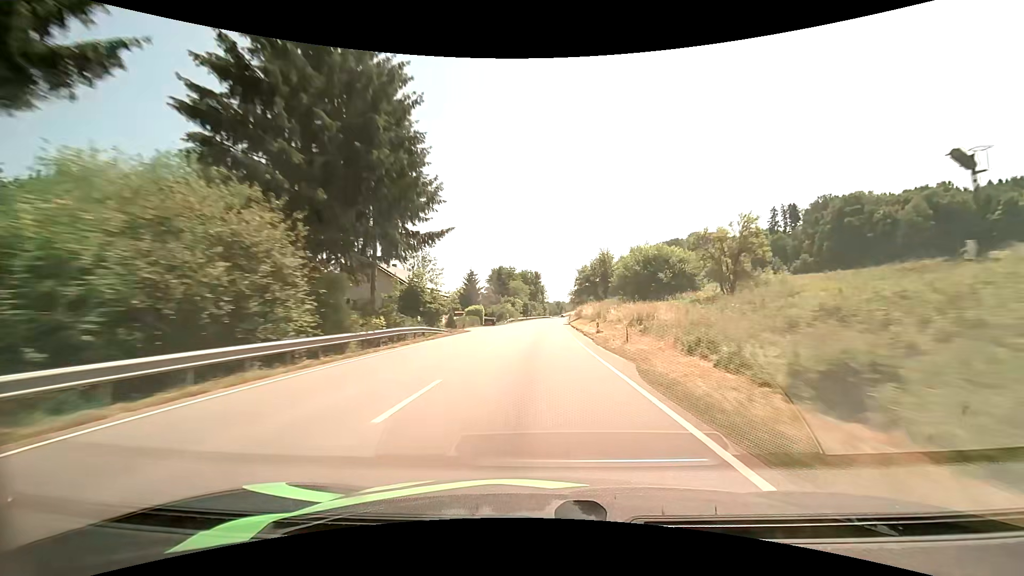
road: primary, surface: asphalt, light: Day
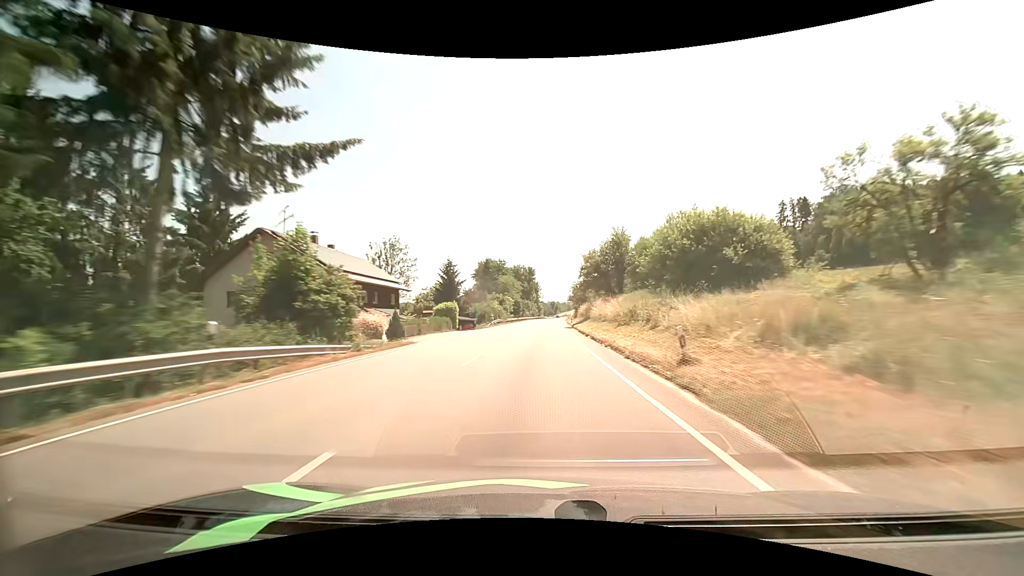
(+0.1, +17.5) m; +1°
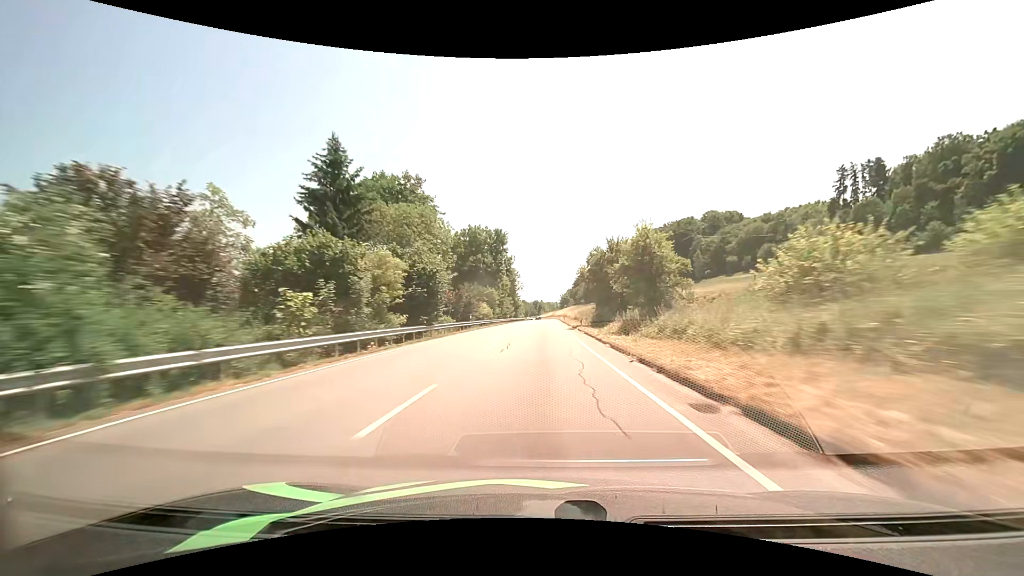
(+1.3, +68.5) m; +2°
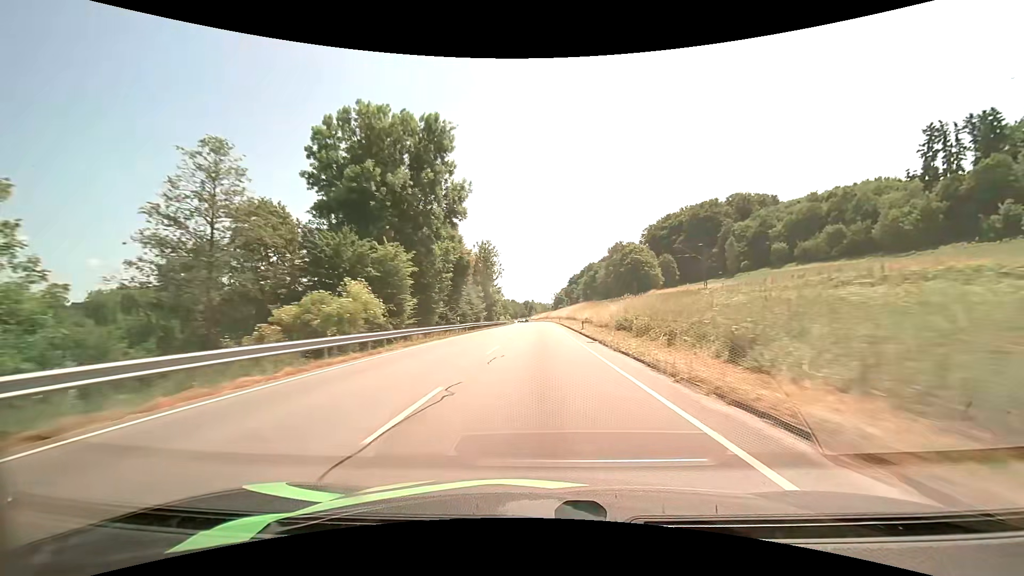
(+0.4, +49.1) m; +1°
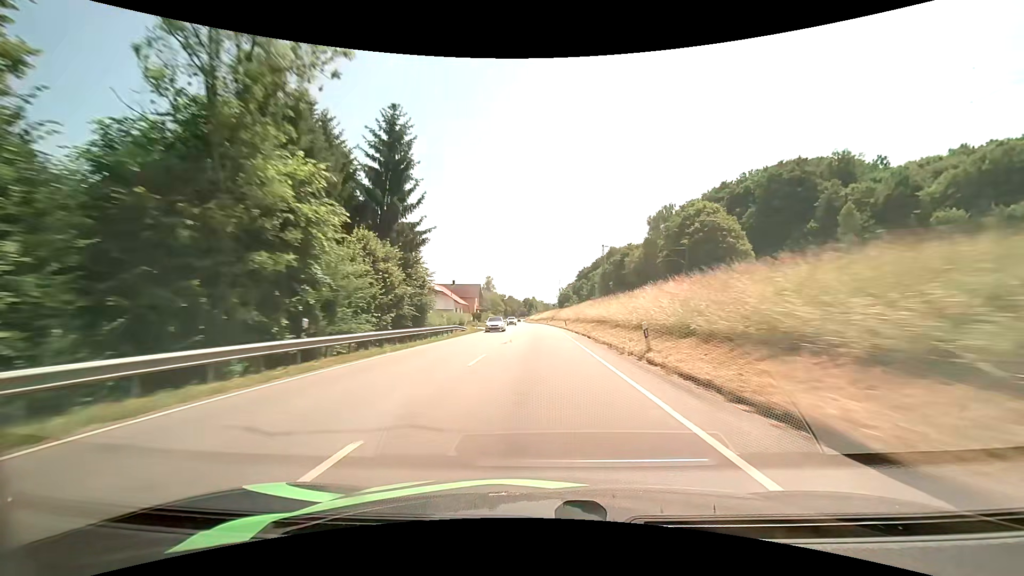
(+0.2, +65.2) m; 0°
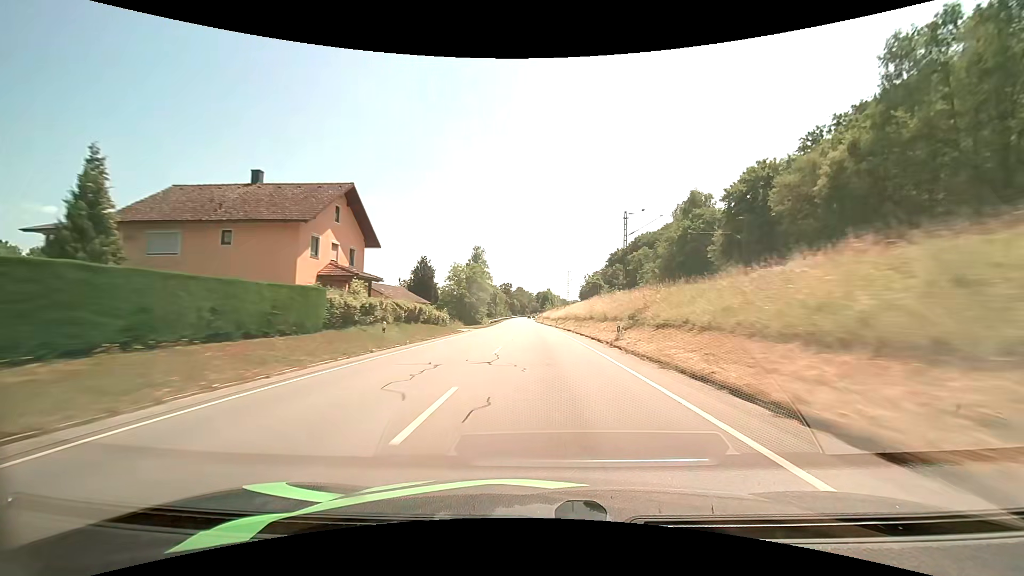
(-1.3, +81.9) m; -2°
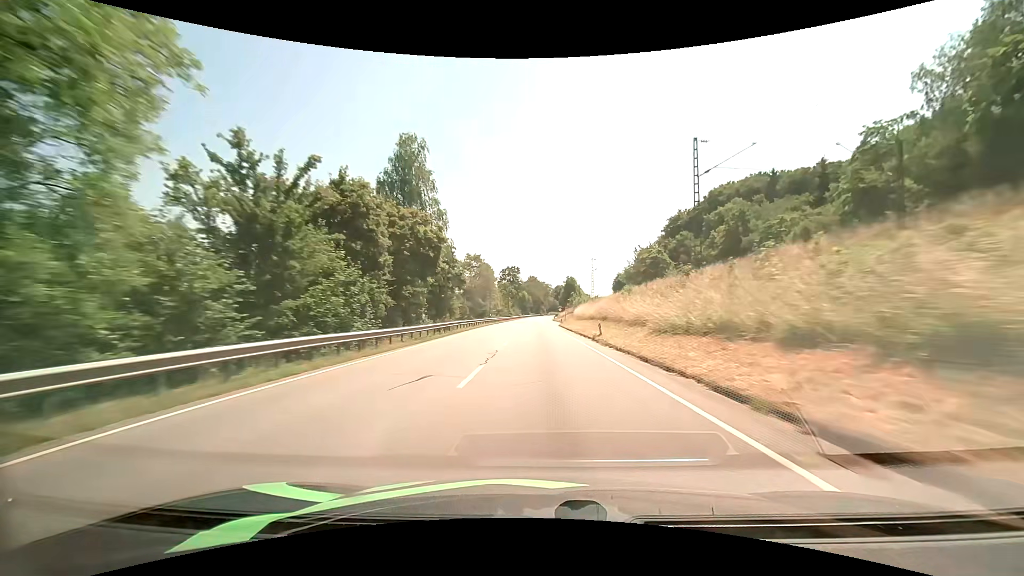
(-1.5, +81.8) m; -2°
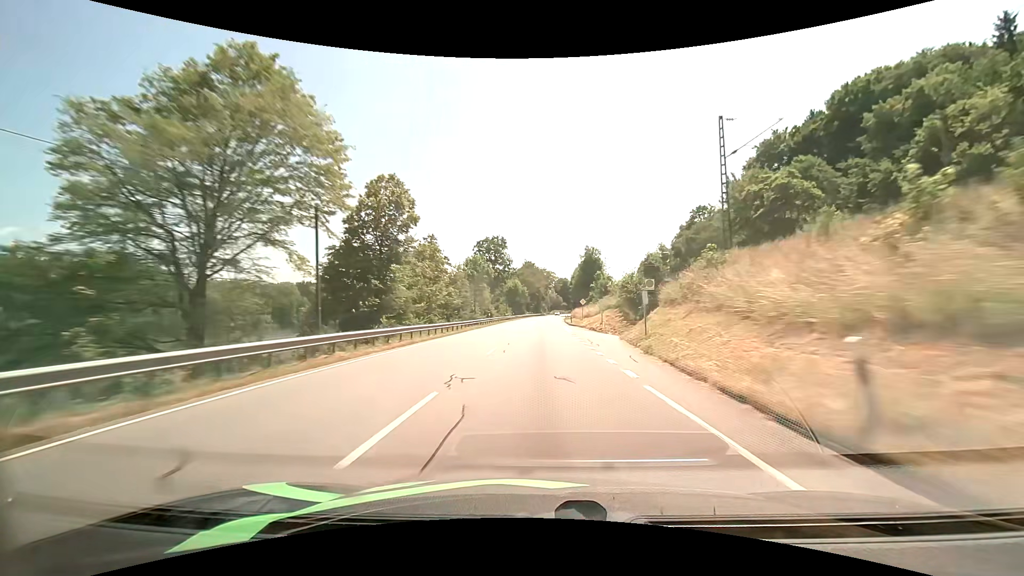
(-0.3, +65.9) m; 0°
(0, +10) (0, +20) (0, +30) (0, +40) (0, +50) (+1, +60) (+1, +70) (+1, +80) (+2, +90) (+2, +100) m
